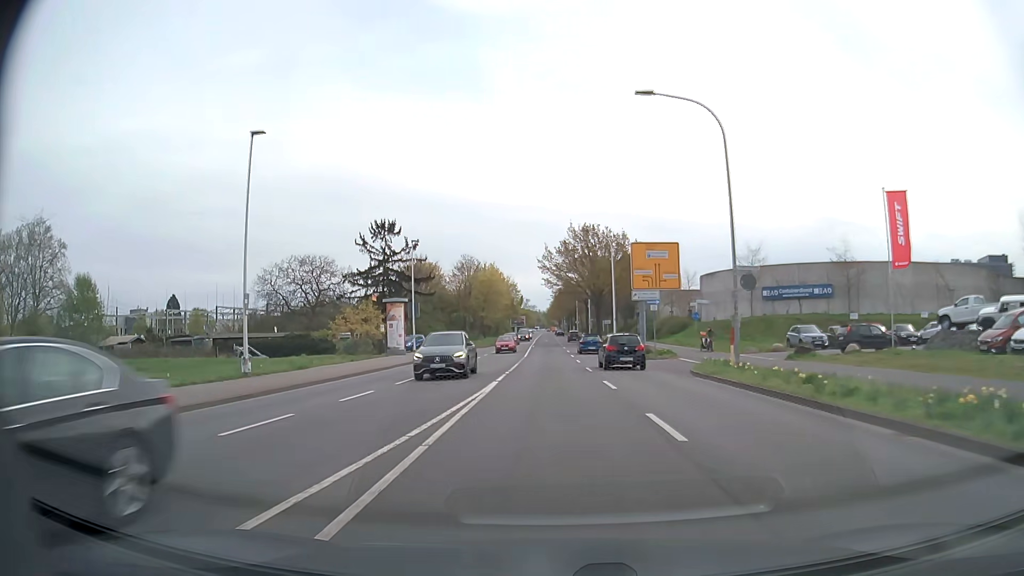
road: secondary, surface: asphalt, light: Day
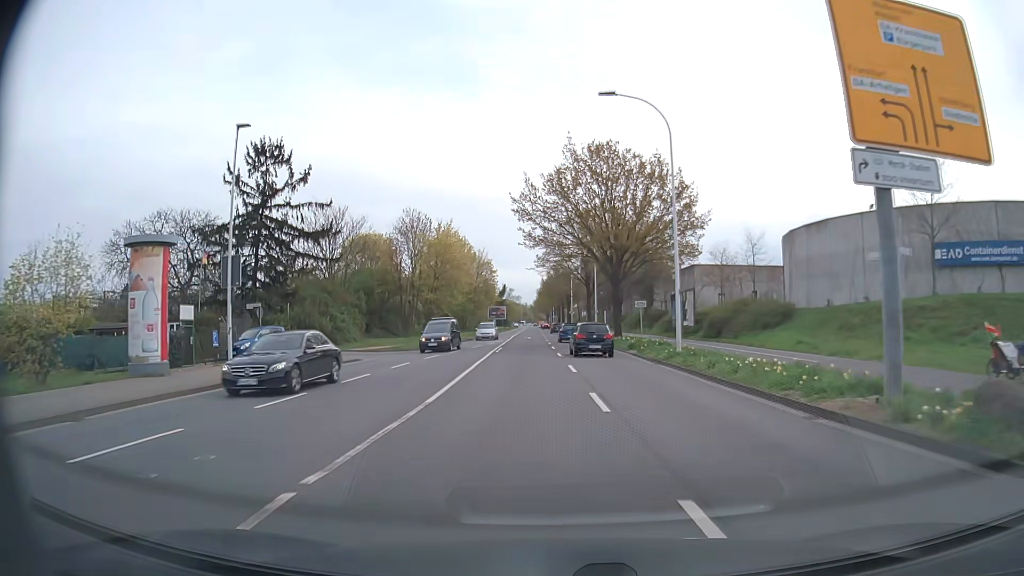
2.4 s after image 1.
(0.0, +33.2) m; +1°
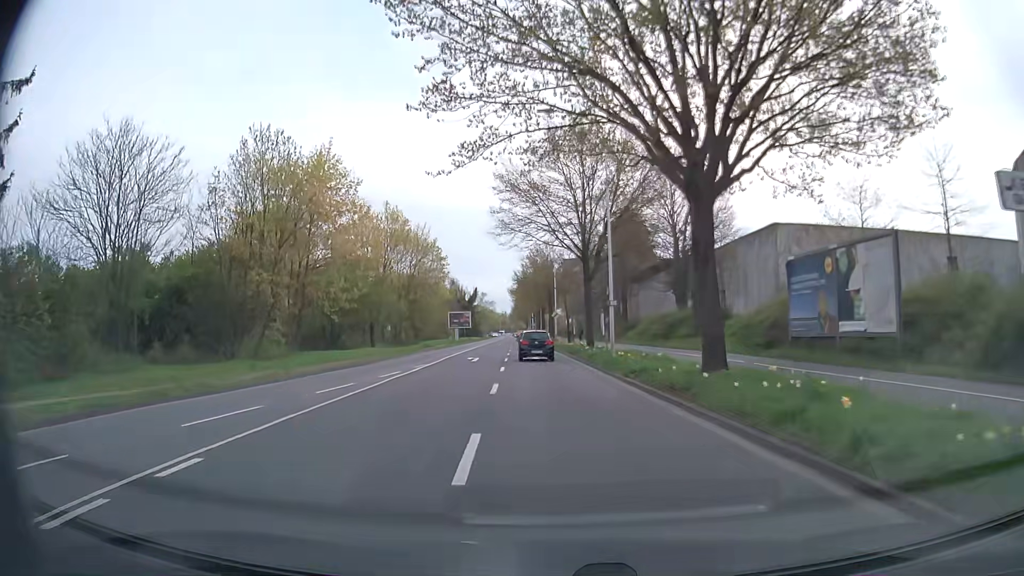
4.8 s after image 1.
(+0.7, +32.2) m; +2°
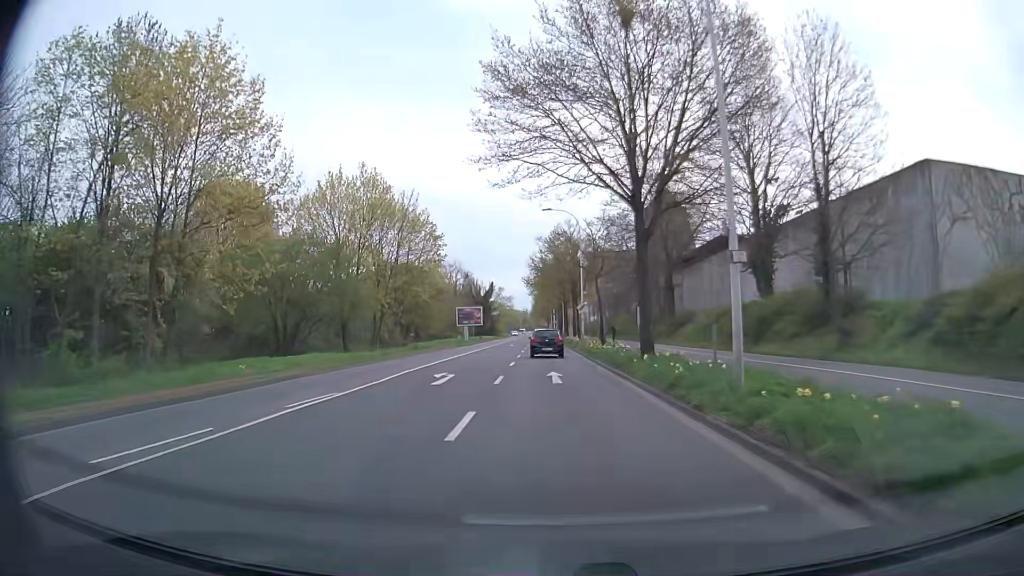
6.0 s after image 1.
(-0.3, +15.6) m; -2°
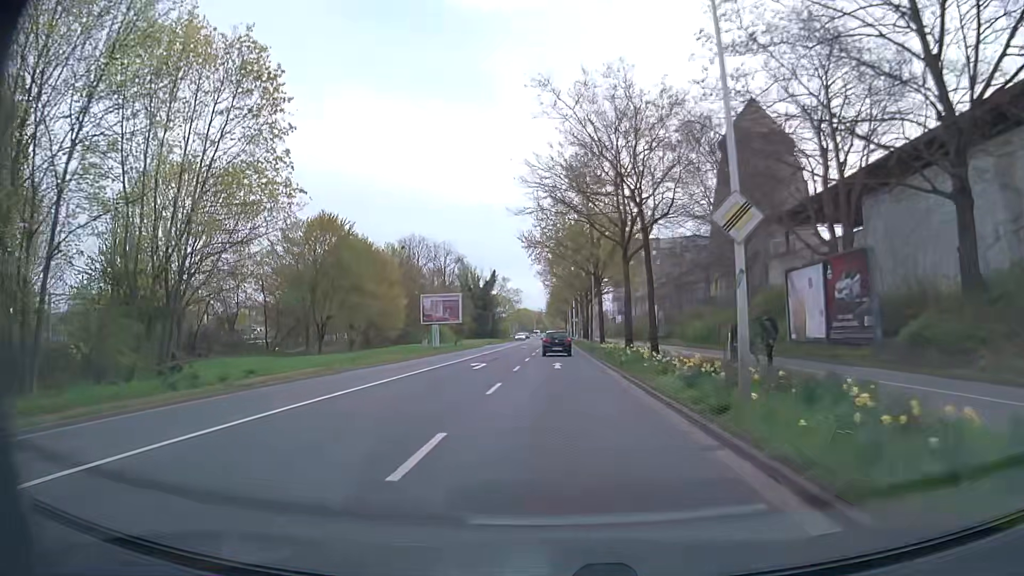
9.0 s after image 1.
(-0.5, +38.5) m; -2°
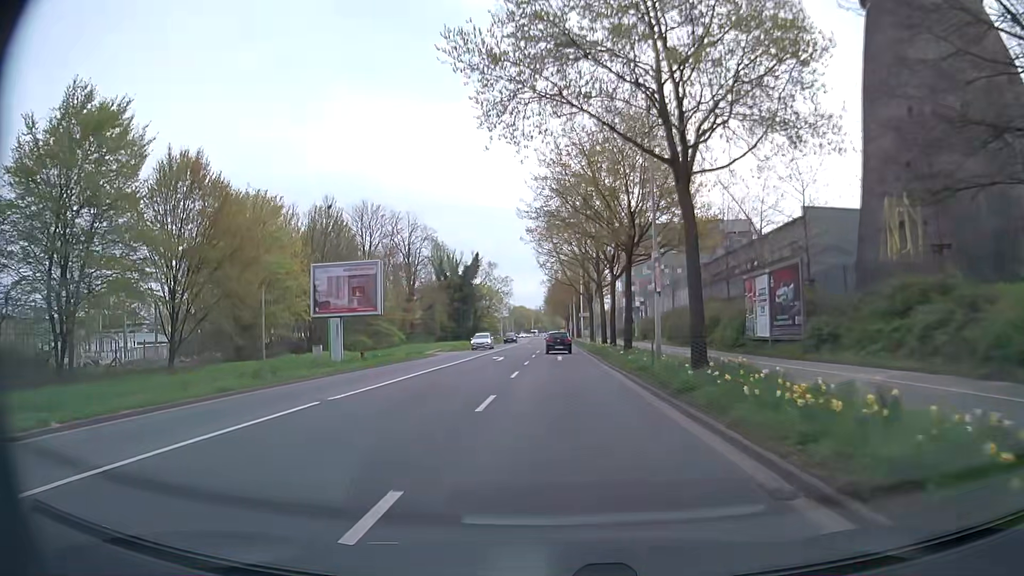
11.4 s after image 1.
(0.0, +30.3) m; 0°
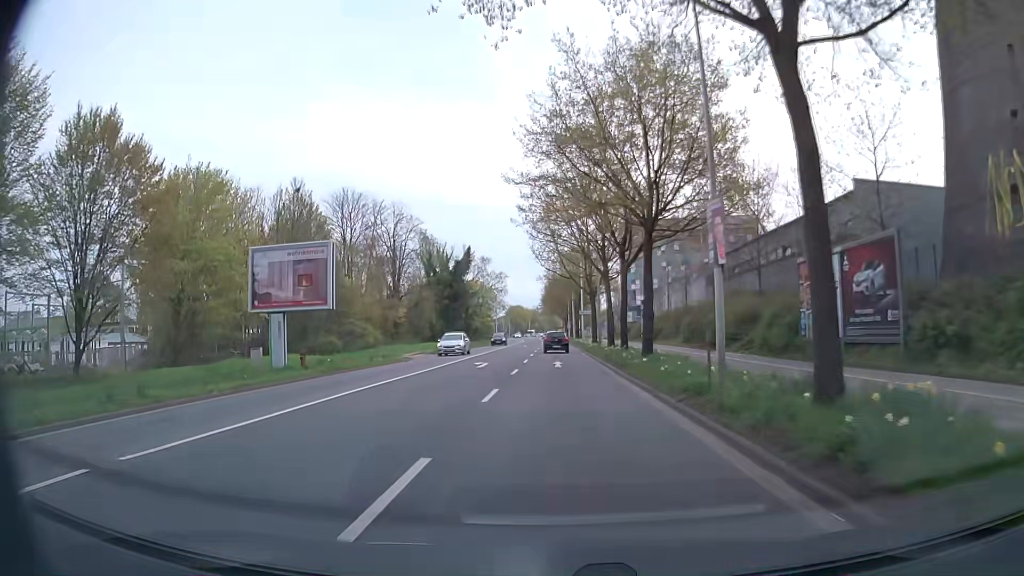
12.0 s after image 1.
(0.0, +7.5) m; +1°
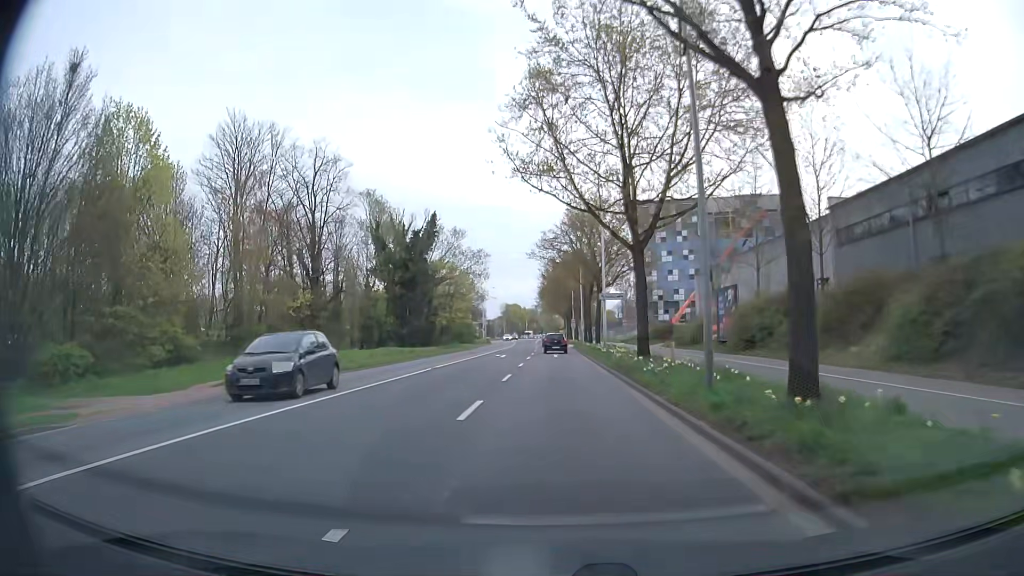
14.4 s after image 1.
(-0.1, +29.8) m; -1°
(0, +10) (0, +20) (0, +30) (0, +40) (0, +50) (+1, +60) (+1, +70) (+1, +80) (+1, +90) (+1, +100) m
